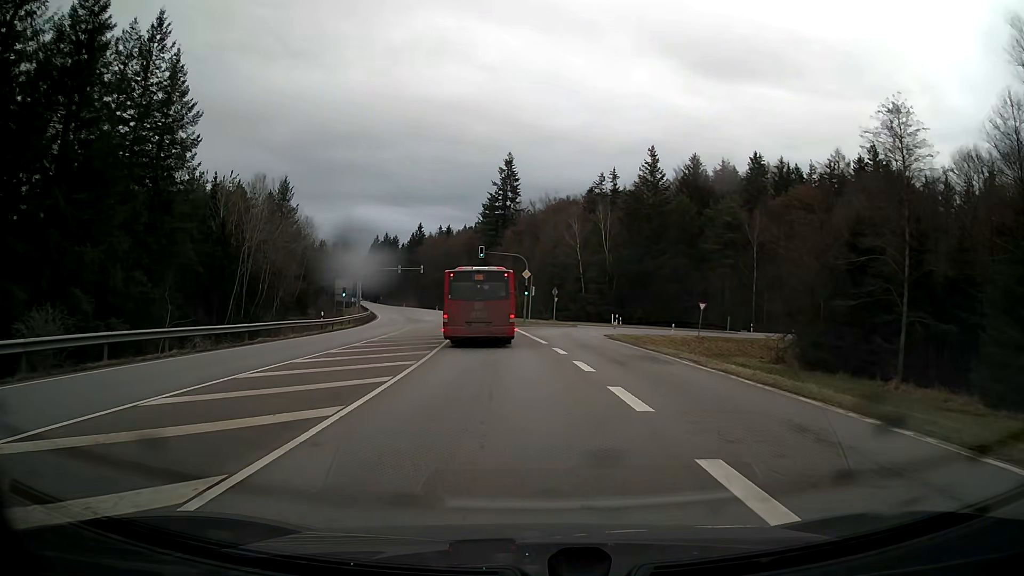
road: secondary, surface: asphalt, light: Day
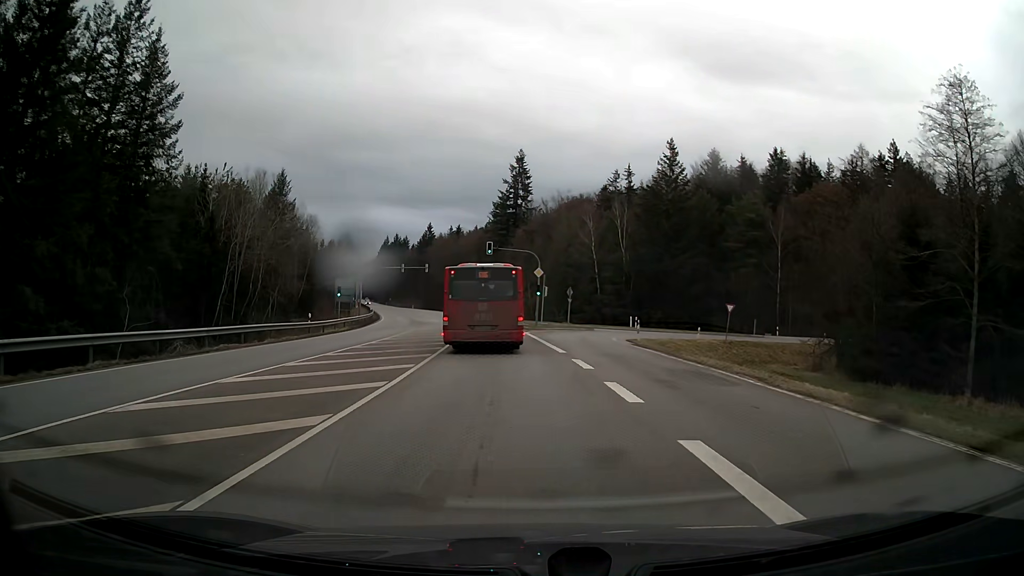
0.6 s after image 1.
(0.0, +4.9) m; -1°
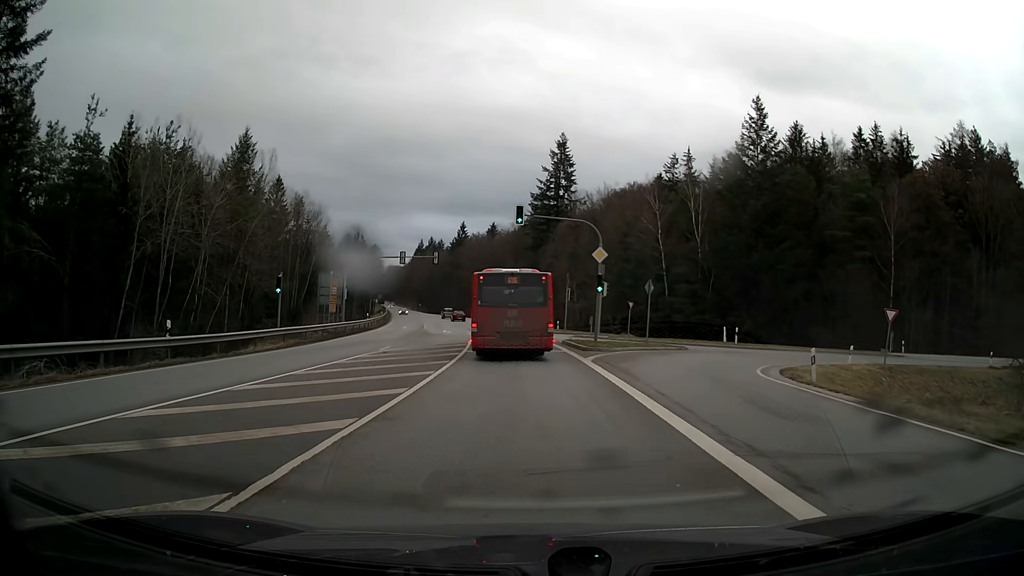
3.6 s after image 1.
(-0.7, +20.4) m; -3°
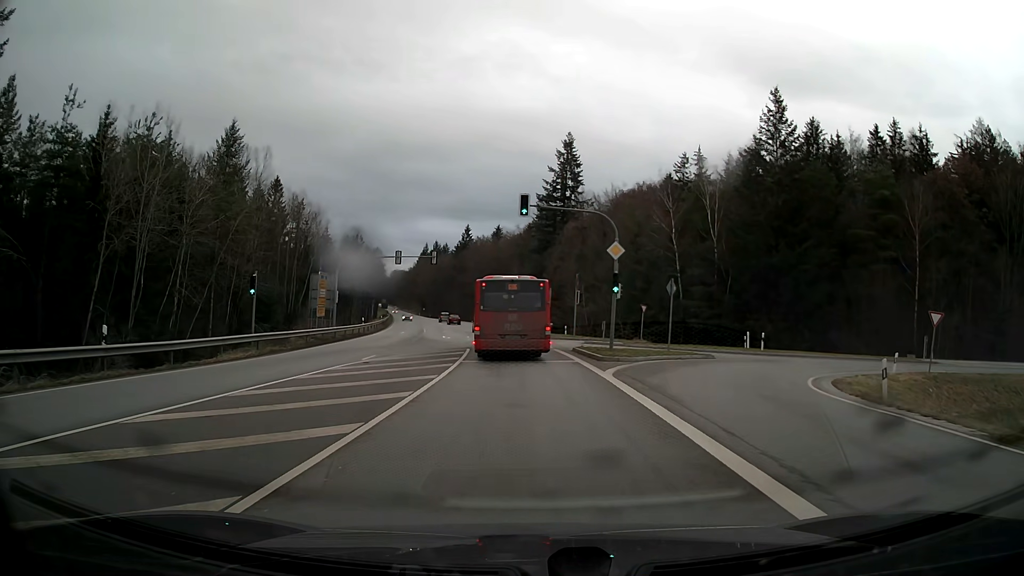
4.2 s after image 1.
(0.0, +4.1) m; 0°
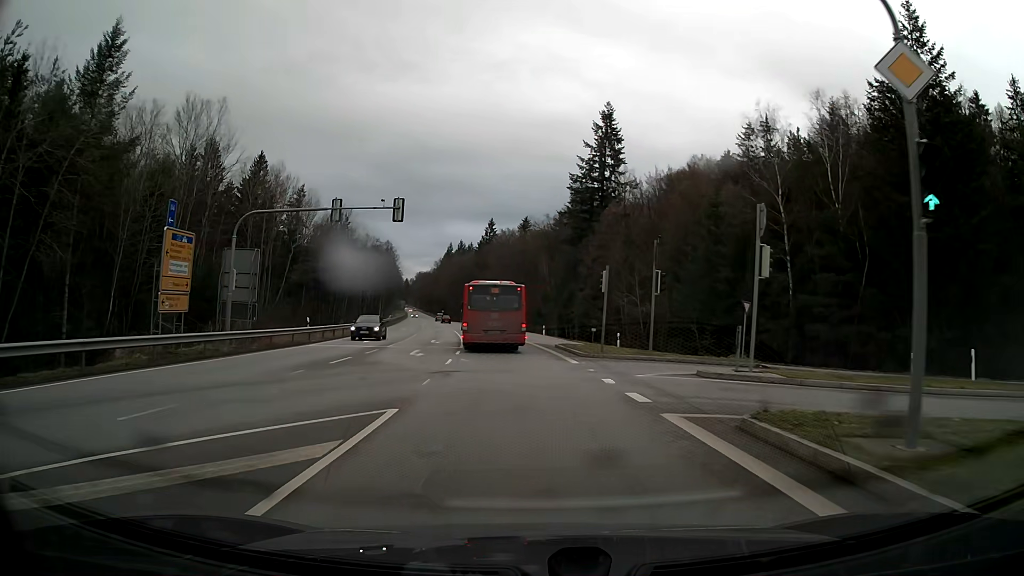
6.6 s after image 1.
(-0.5, +22.2) m; -3°
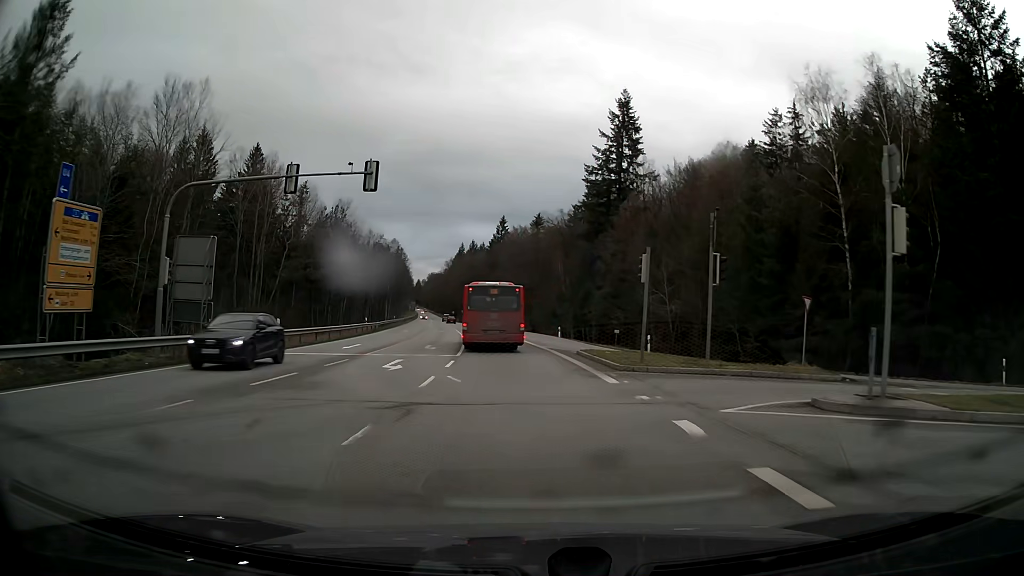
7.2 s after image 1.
(-0.1, +6.9) m; -1°
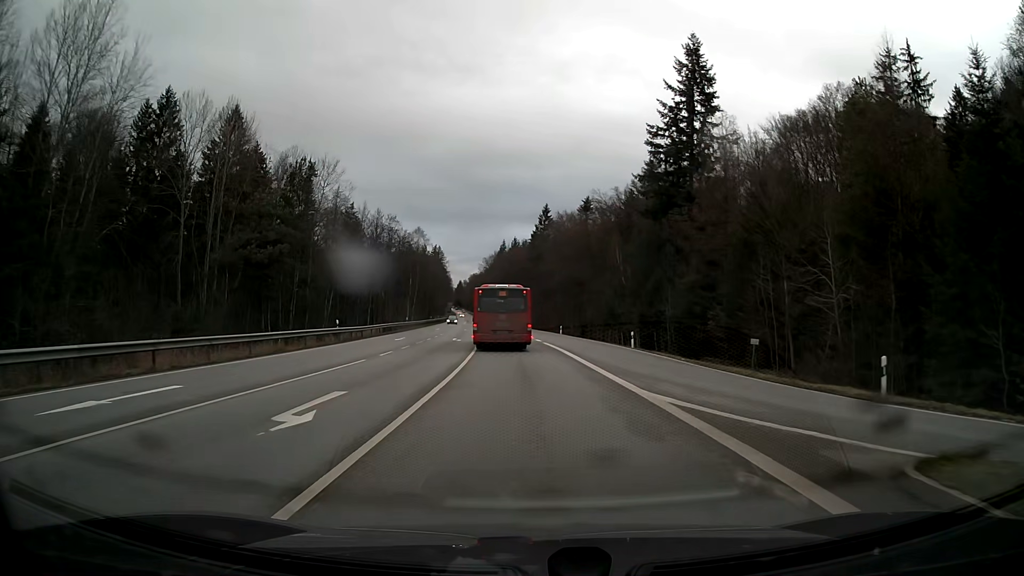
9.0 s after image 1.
(-0.8, +22.8) m; -4°
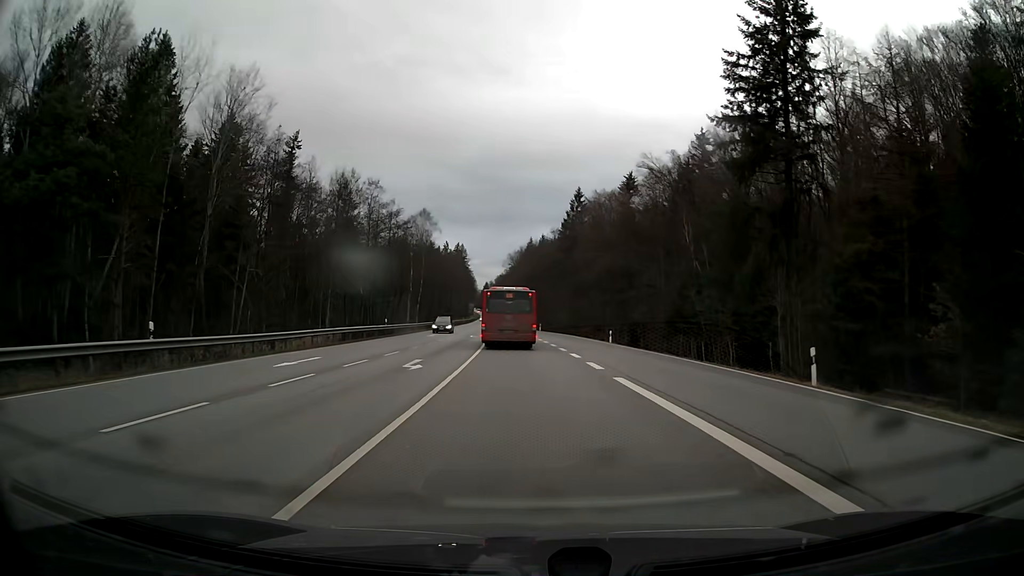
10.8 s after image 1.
(-0.5, +24.9) m; -2°
(0, +10) (0, +20) (-1, +30) (-1, +40) (-1, +50) (-2, +60) (-2, +70) (-3, +80) (-3, +90) (-4, +100) m
